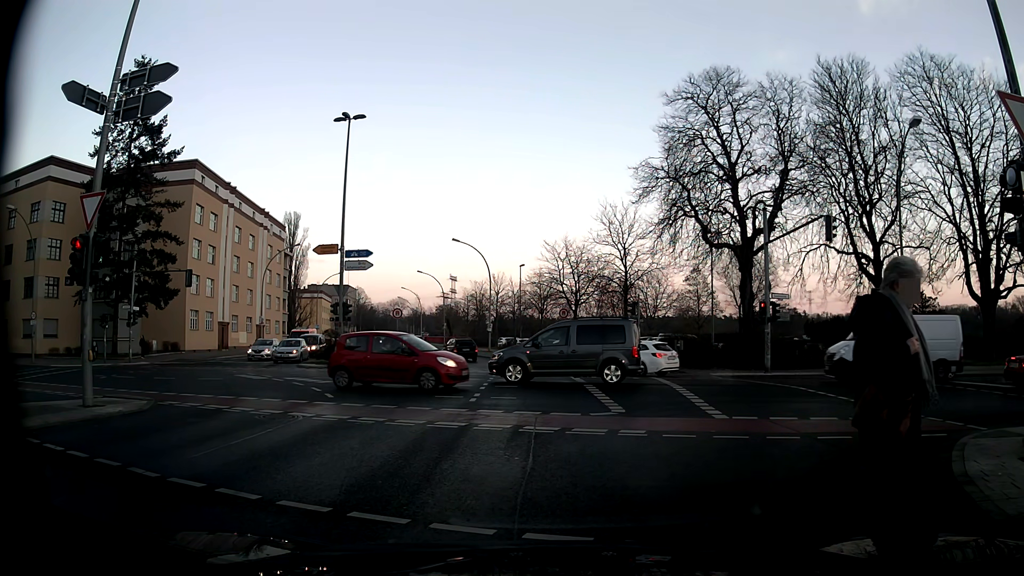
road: secondary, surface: asphalt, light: Day
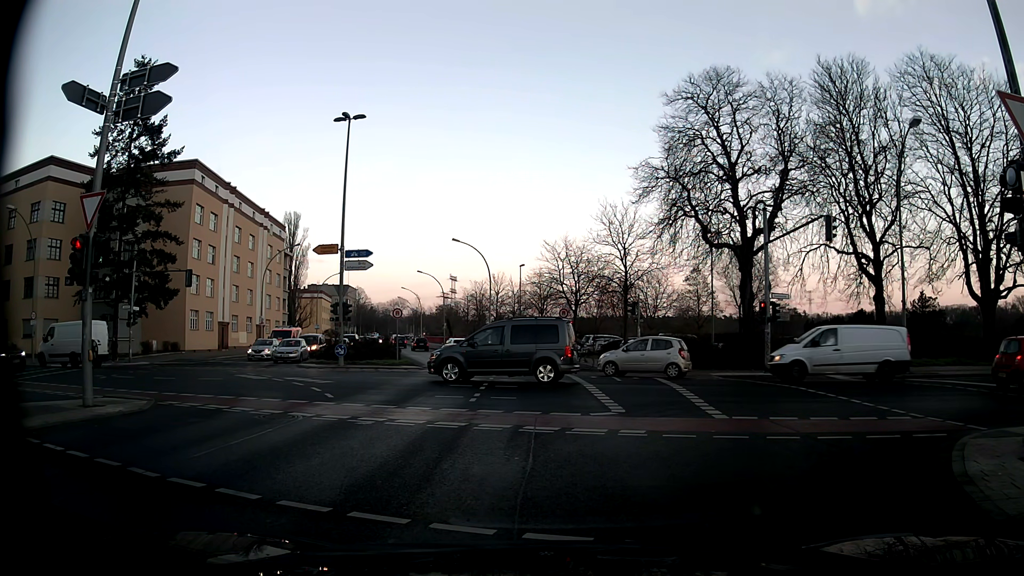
(0.0, 0.0) m; 0°
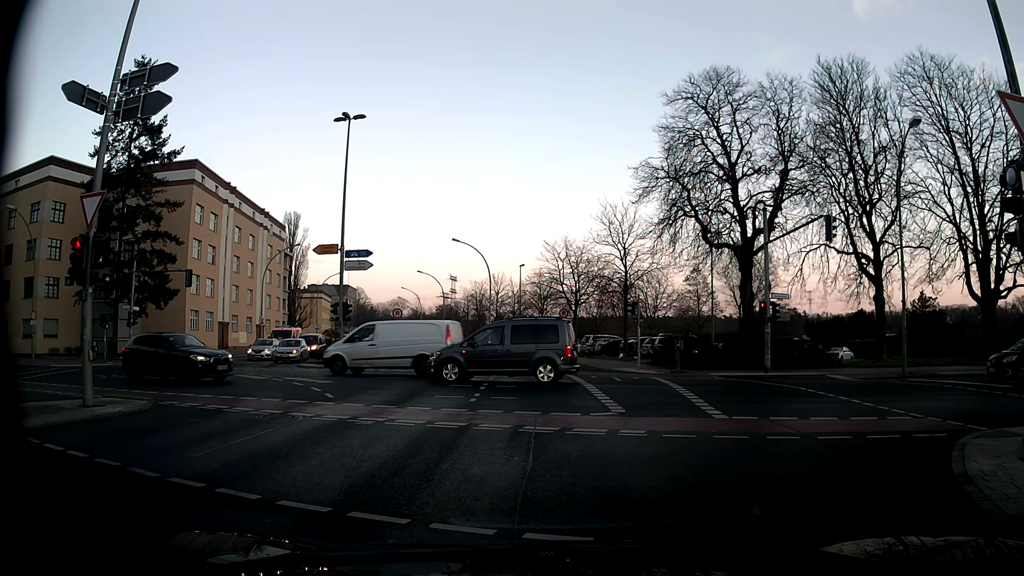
(0.0, 0.0) m; 0°
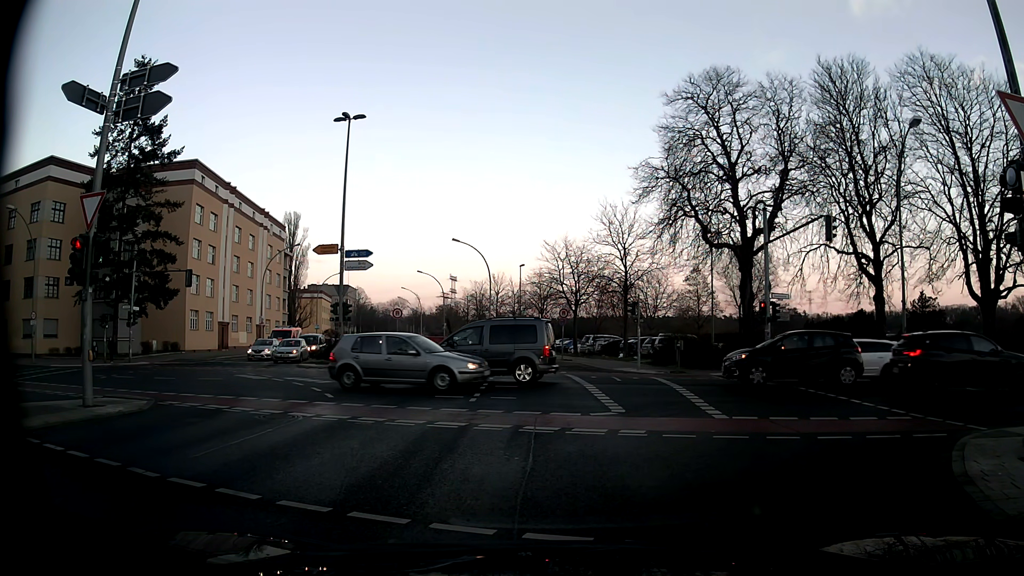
(0.0, 0.0) m; 0°
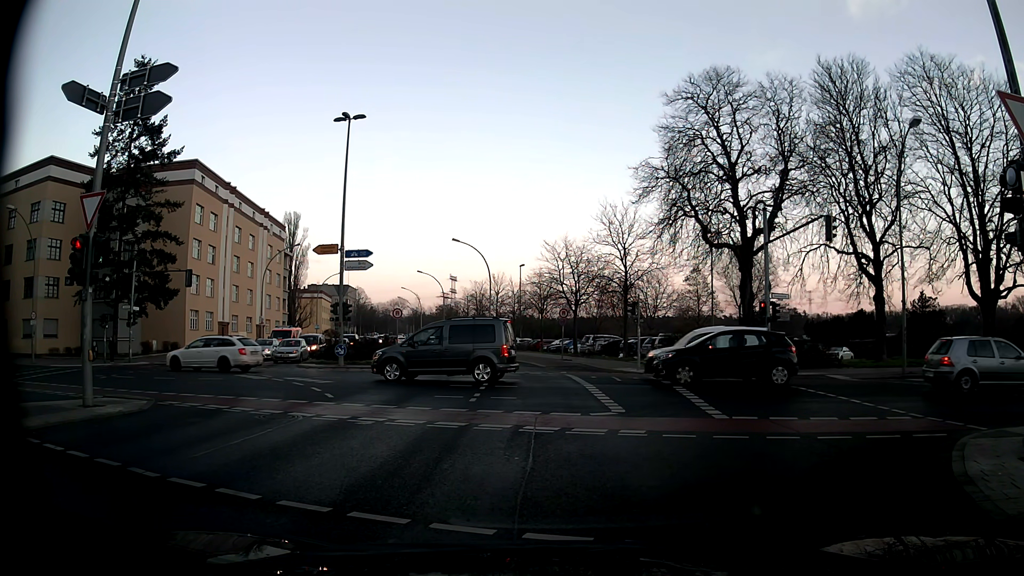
(0.0, 0.0) m; 0°
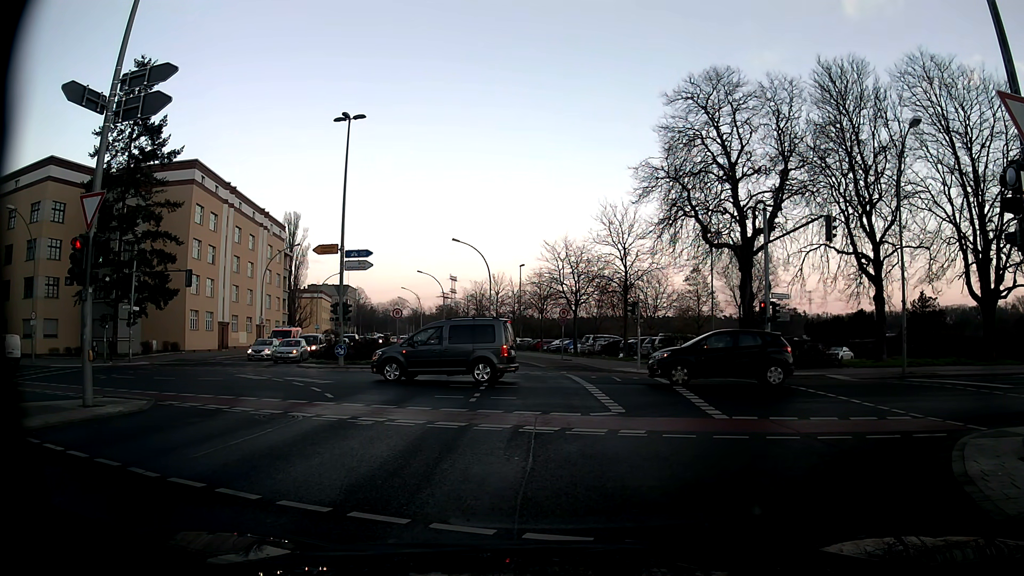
(0.0, 0.0) m; 0°
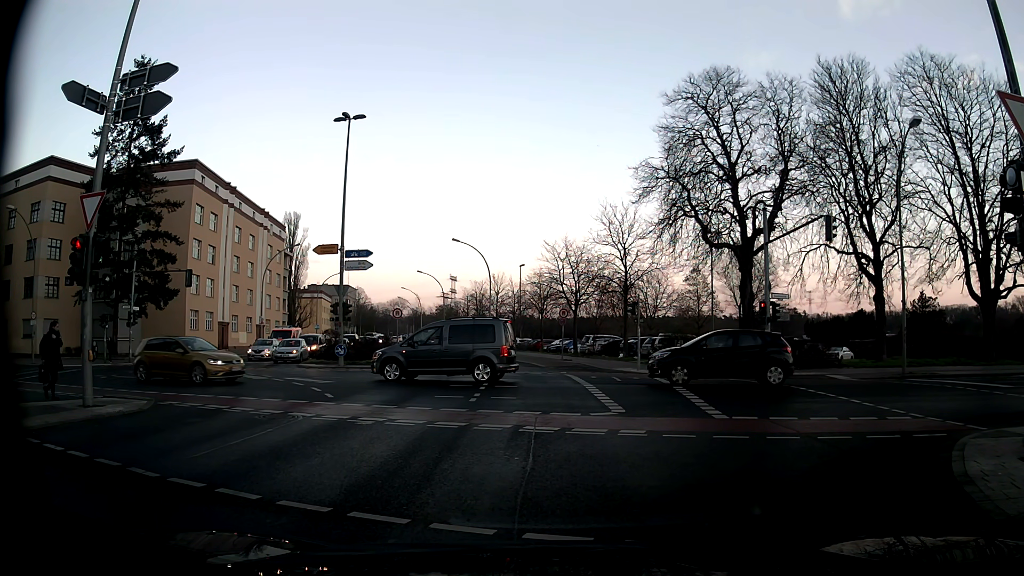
(0.0, 0.0) m; 0°
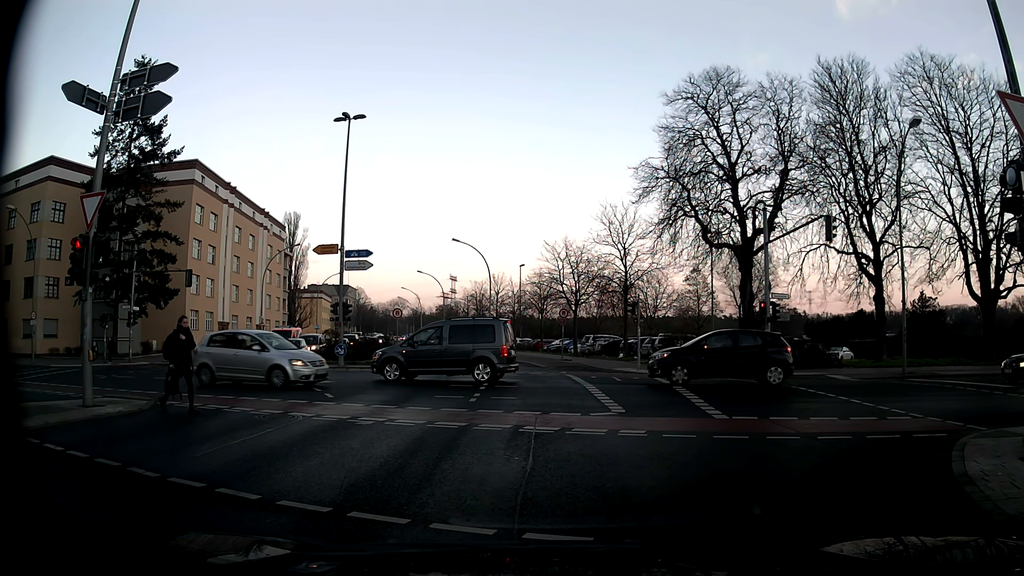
(0.0, 0.0) m; 0°
